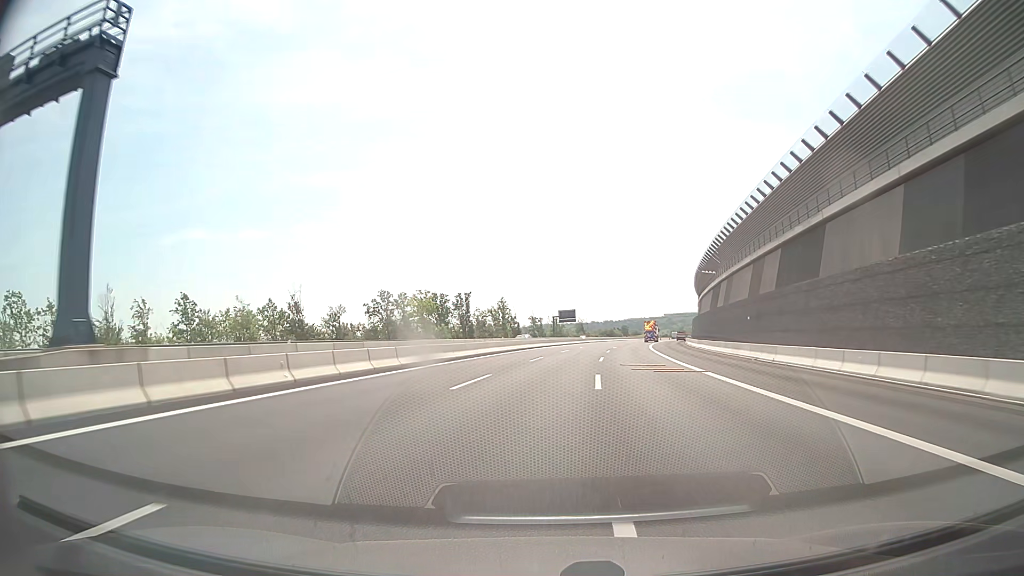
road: motorway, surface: asphalt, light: Day
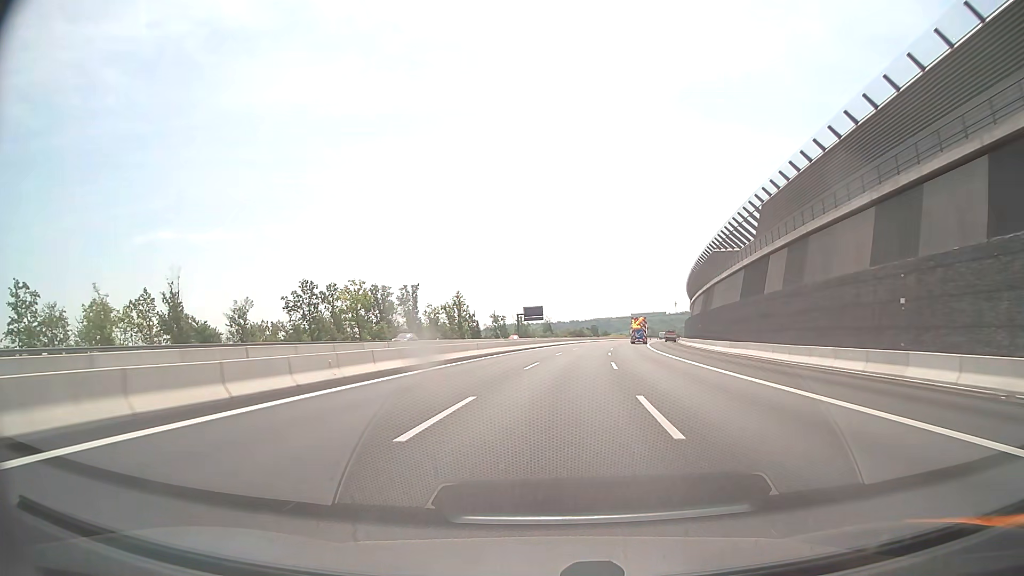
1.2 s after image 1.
(+0.8, +25.9) m; +3°
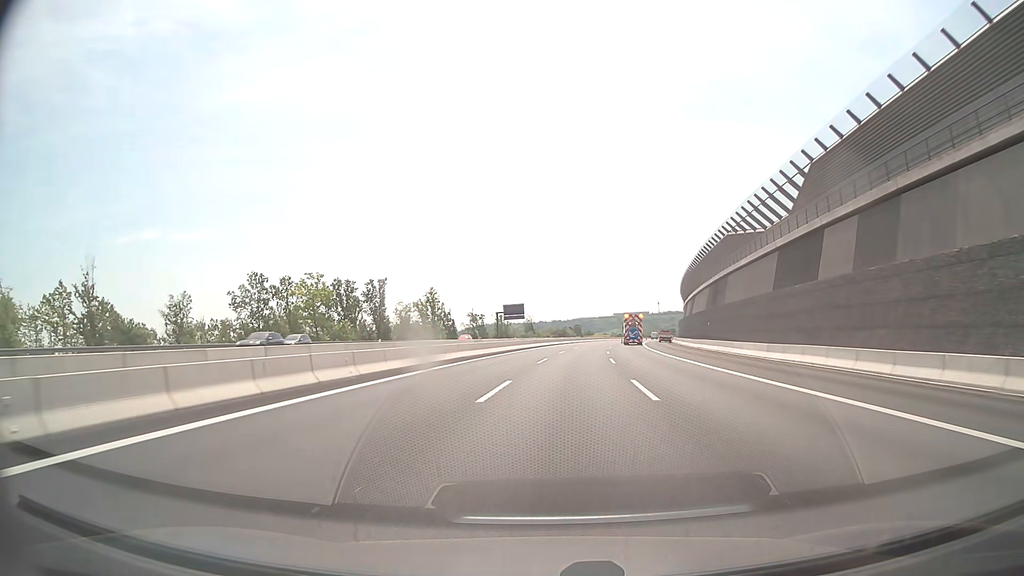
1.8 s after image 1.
(+0.1, +13.0) m; +2°
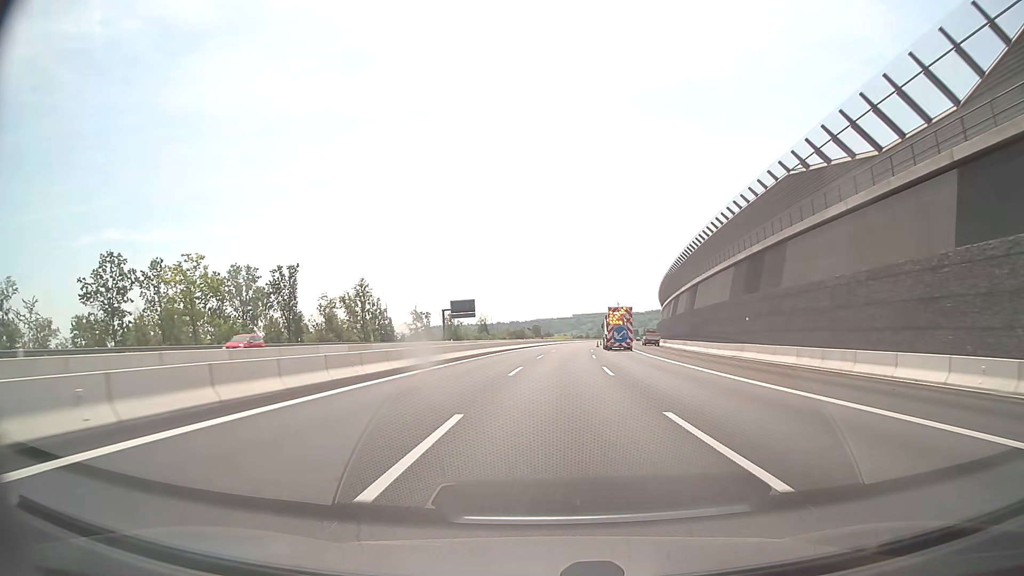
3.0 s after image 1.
(+0.7, +26.0) m; +3°
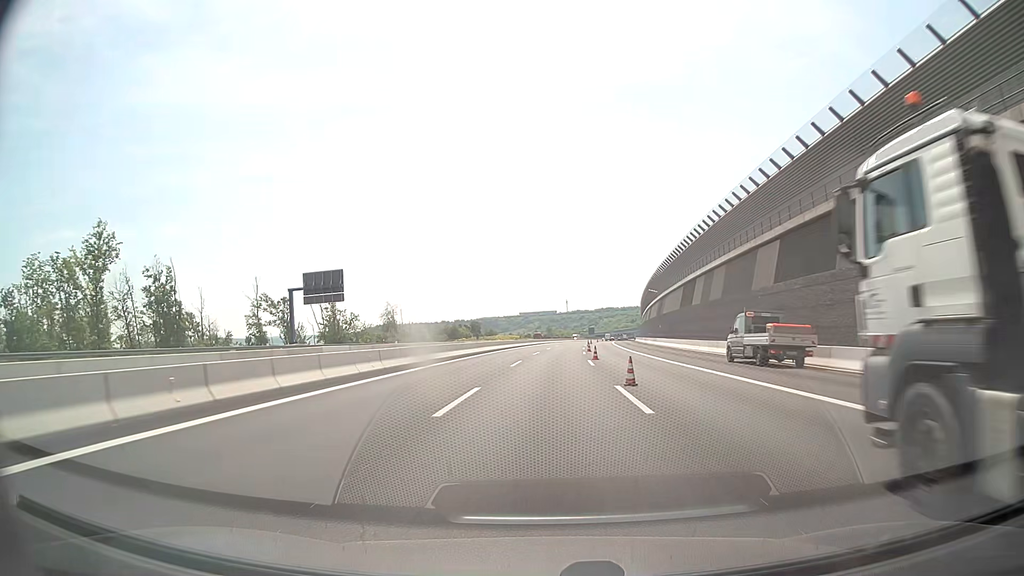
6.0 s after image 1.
(+2.9, +66.0) m; +5°
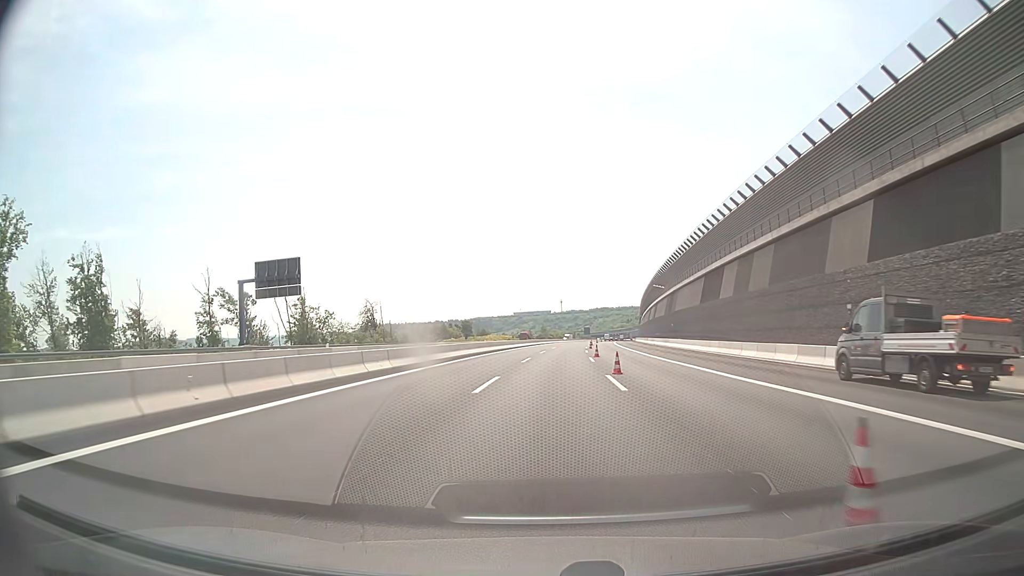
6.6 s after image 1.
(+0.1, +13.3) m; 0°
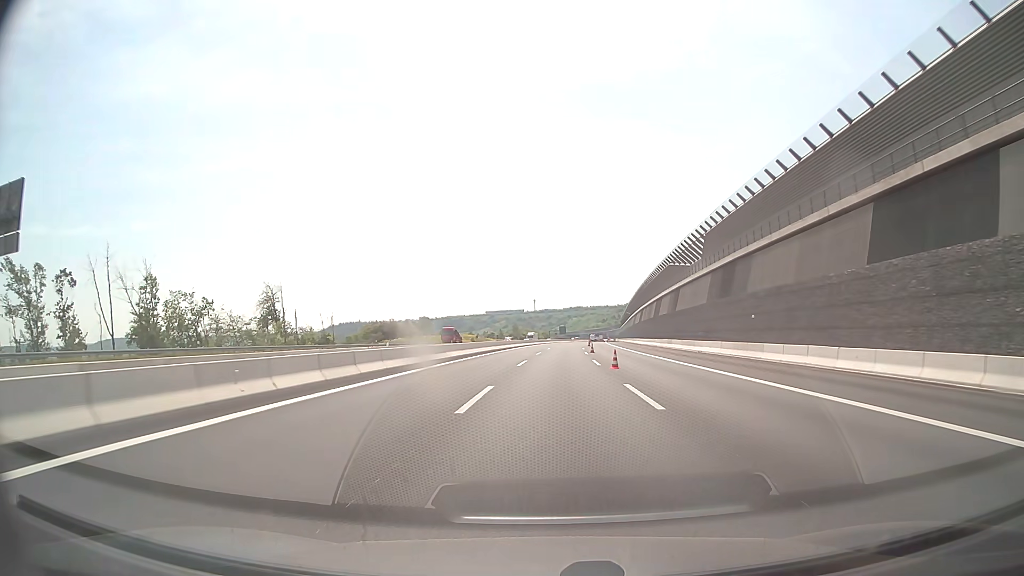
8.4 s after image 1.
(+0.7, +40.0) m; +2°
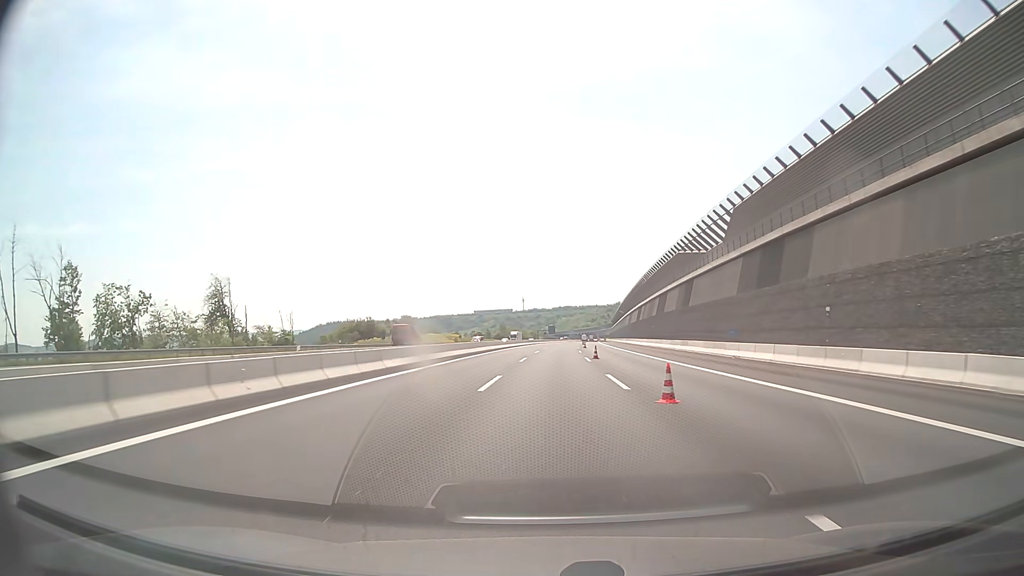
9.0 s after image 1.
(+0.1, +13.4) m; +1°
(0, +10) (0, +20) (0, +30) (+1, +40) (+1, +50) (+1, +60) (+2, +70) (+2, +80) (+3, +90) (+3, +100) m
